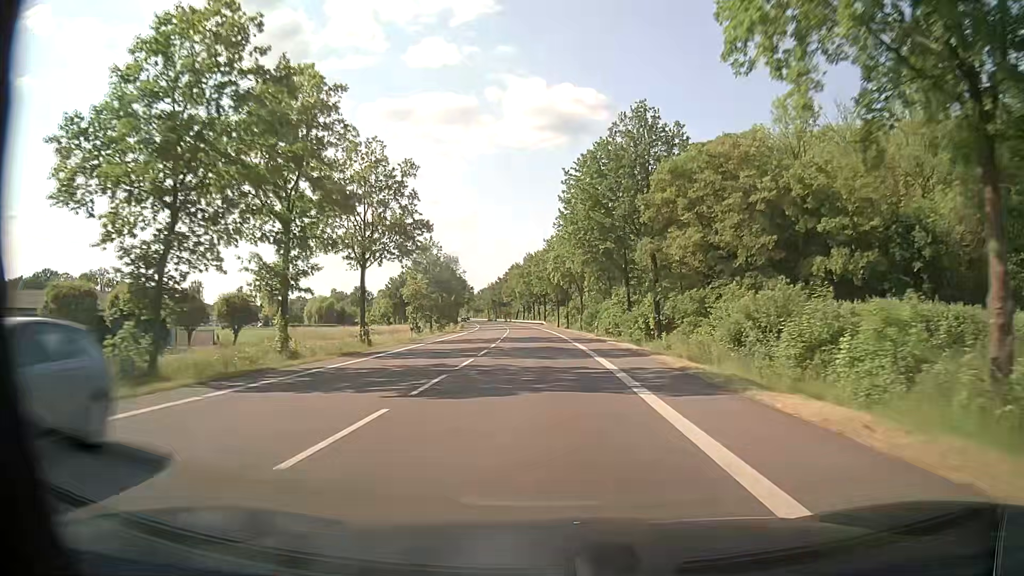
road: primary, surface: asphalt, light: Day
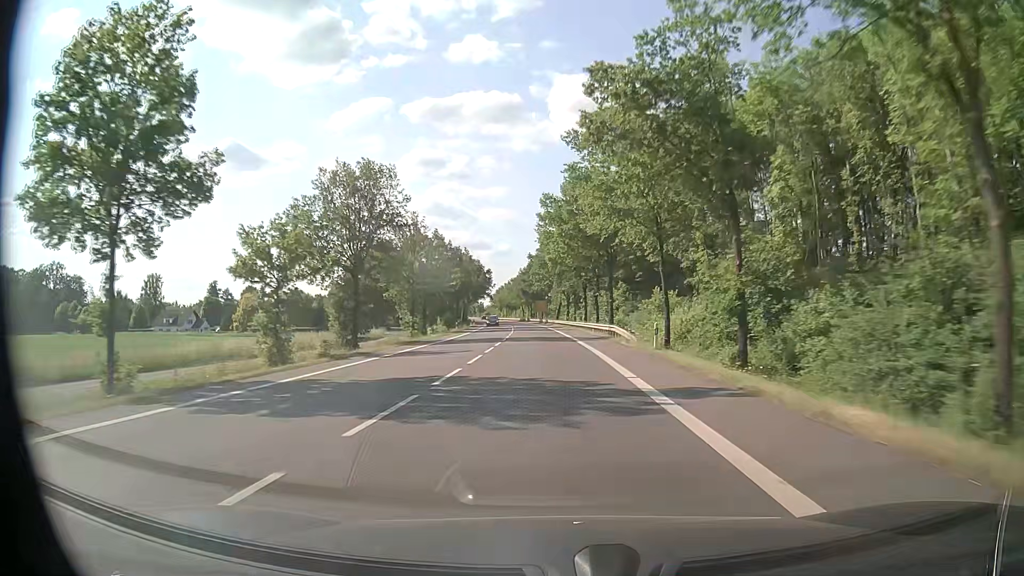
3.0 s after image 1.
(-2.6, +70.7) m; -4°
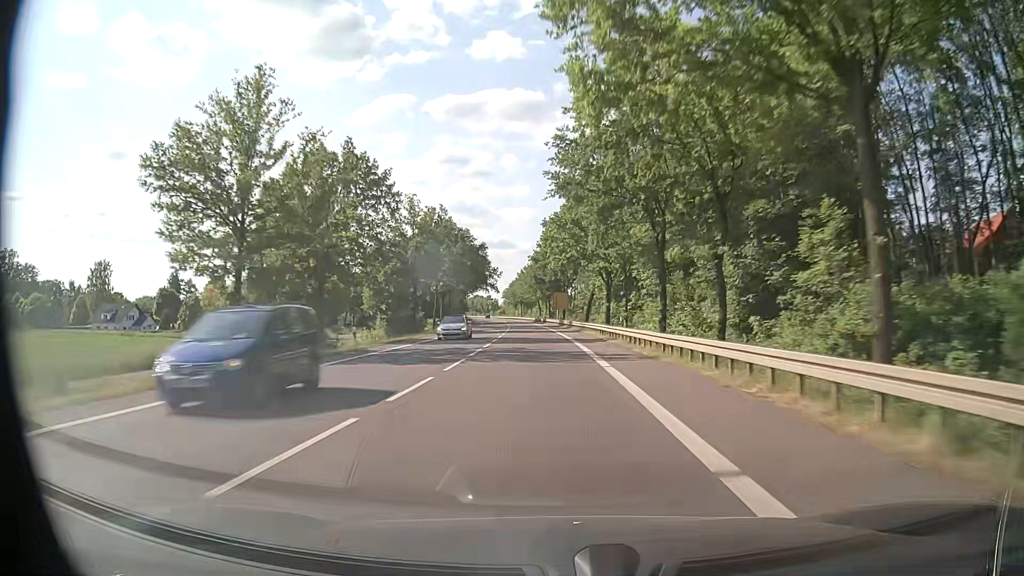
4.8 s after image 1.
(-0.8, +45.2) m; -2°
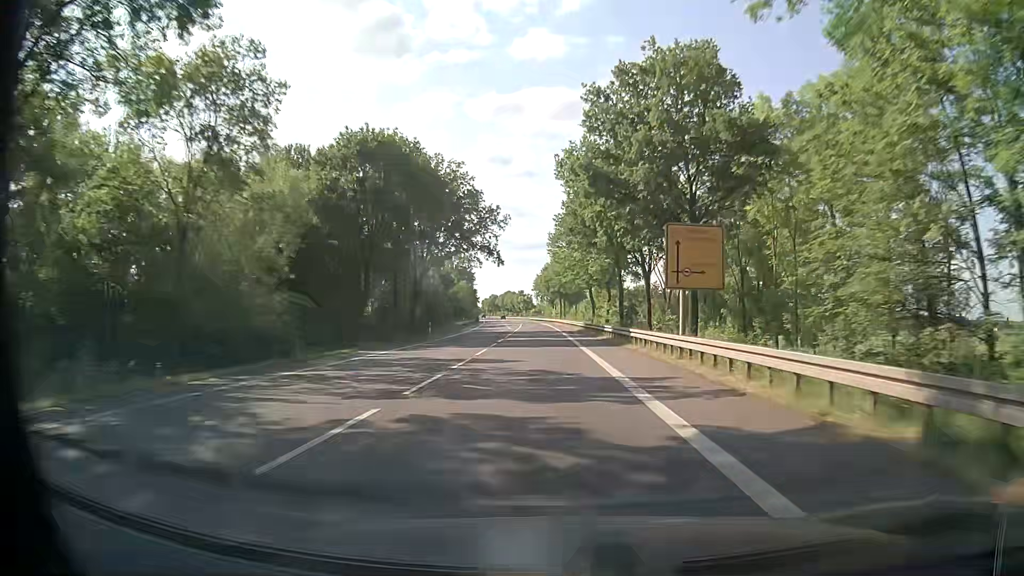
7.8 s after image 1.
(-3.0, +77.4) m; -4°
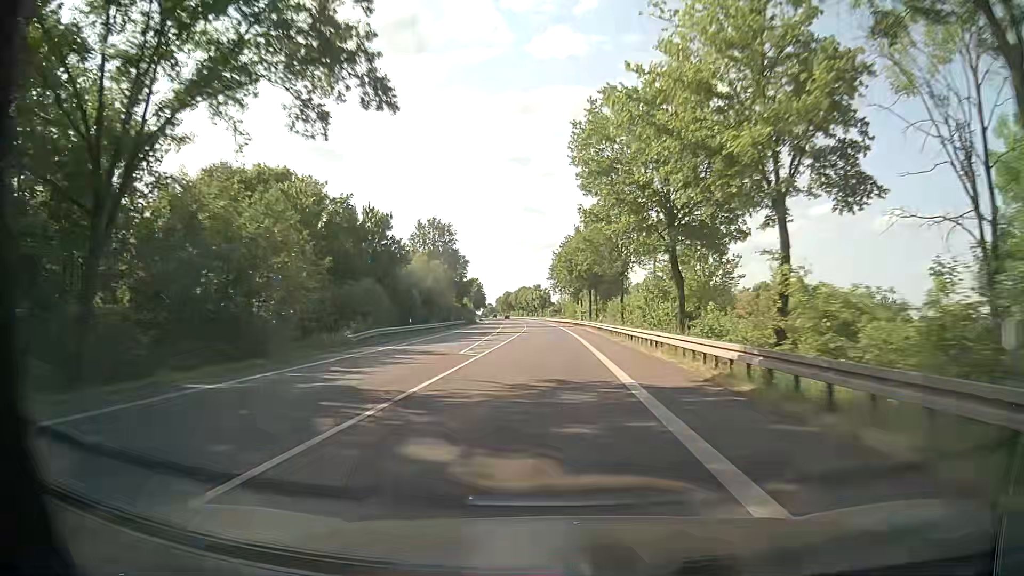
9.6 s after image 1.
(-0.9, +47.1) m; -2°
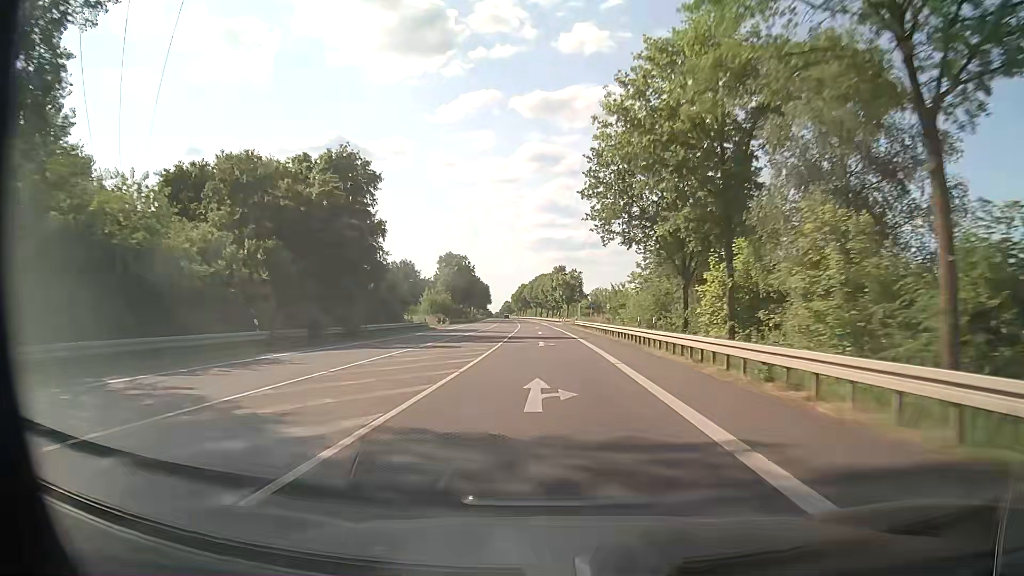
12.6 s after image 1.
(-1.6, +78.8) m; -2°
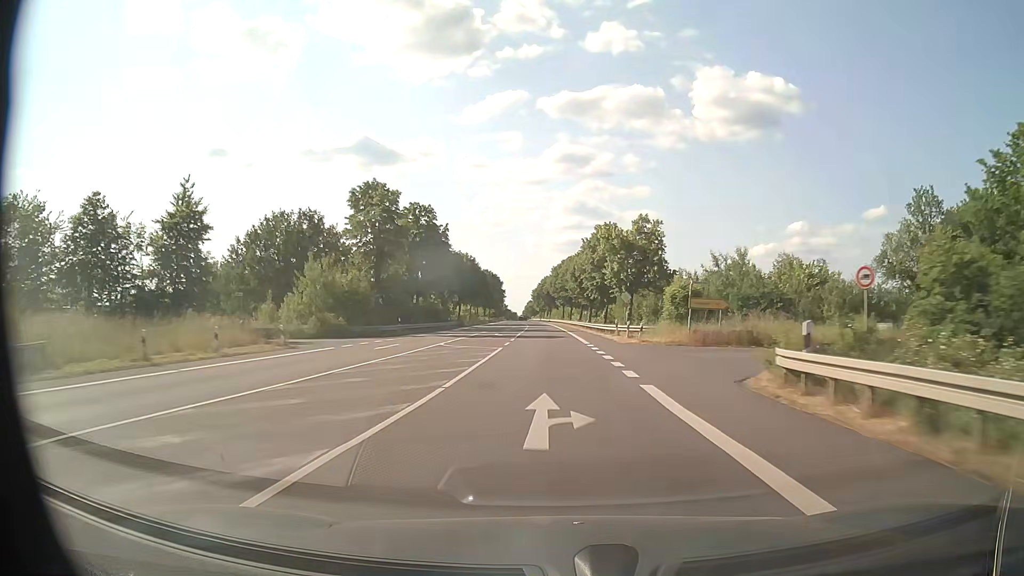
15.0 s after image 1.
(-1.5, +63.3) m; -2°
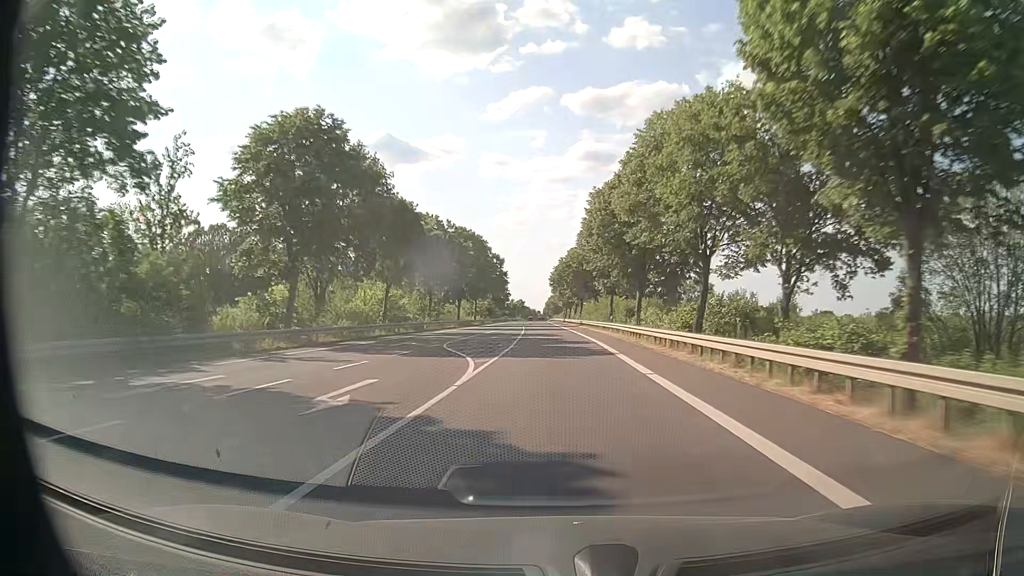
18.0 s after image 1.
(-2.0, +79.3) m; -3°
(0, +10) (0, +20) (0, +30) (0, +40) (-1, +50) (-1, +60) (-1, +70) (-1, +80) (-2, +90) (-2, +100) m
